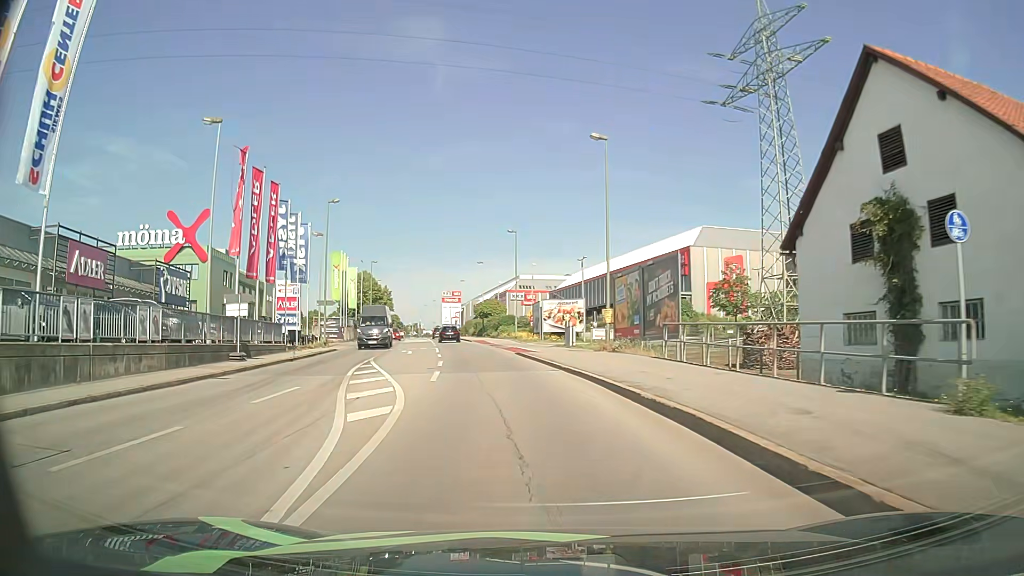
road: tertiary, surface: asphalt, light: Day
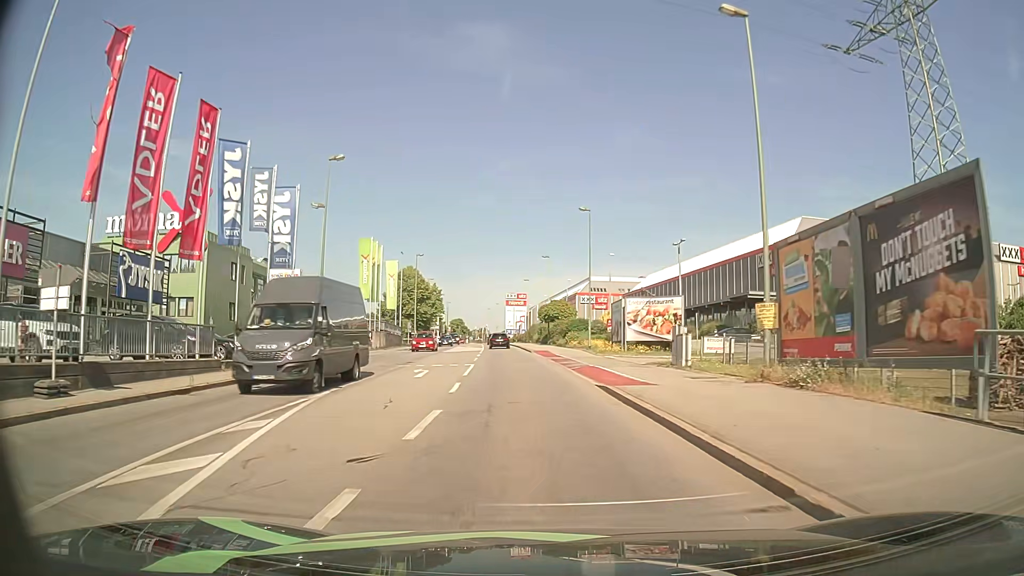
(-0.9, +13.9) m; -6°
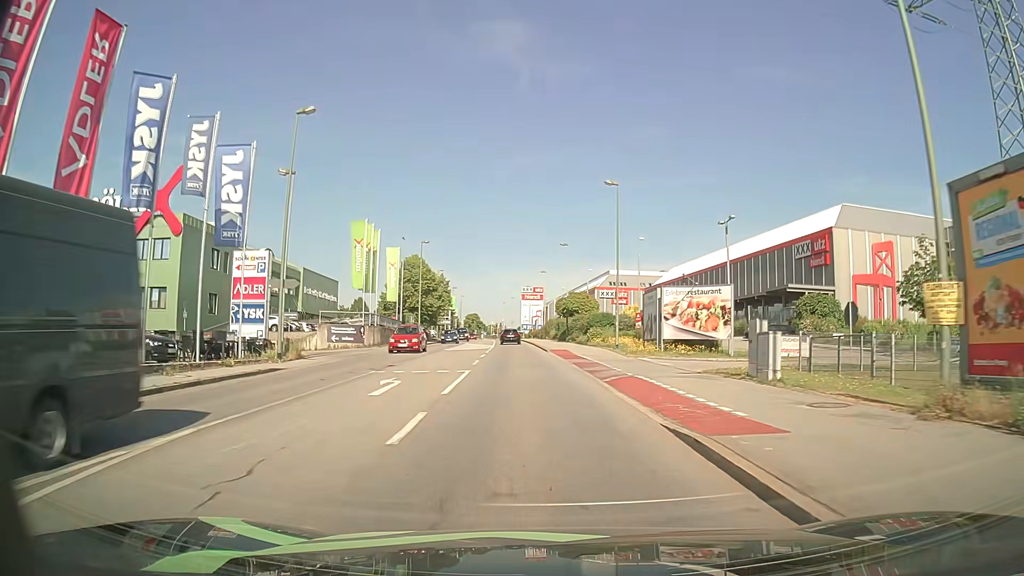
(-0.1, +7.2) m; -1°
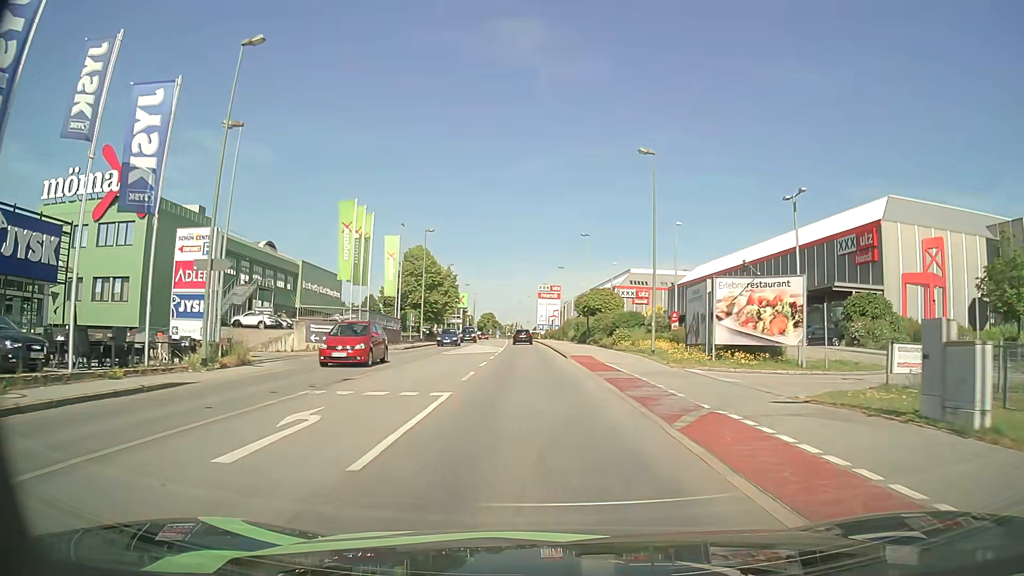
(-0.1, +7.4) m; -2°
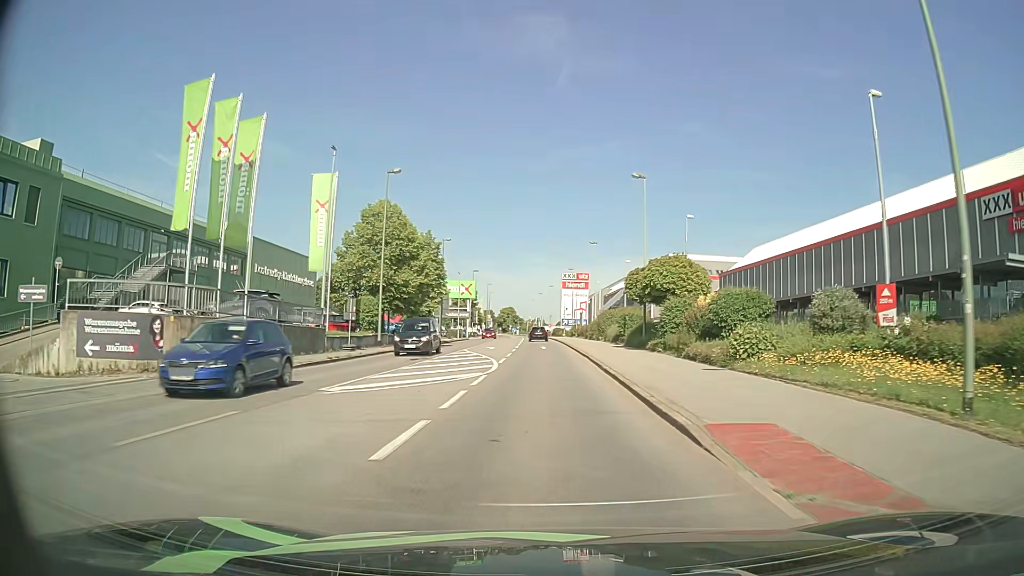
(-0.4, +22.8) m; -1°
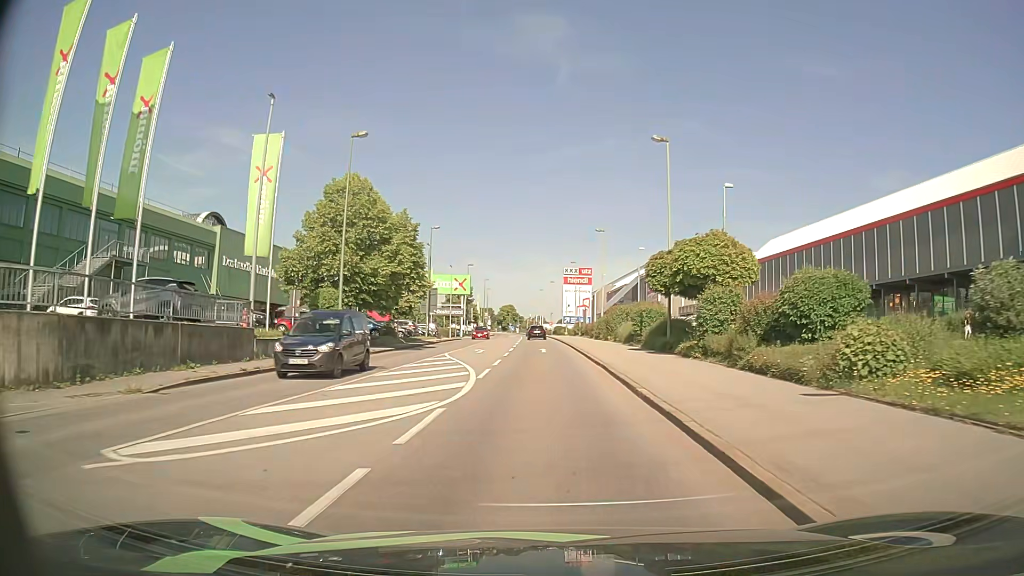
(0.0, +7.7) m; 0°
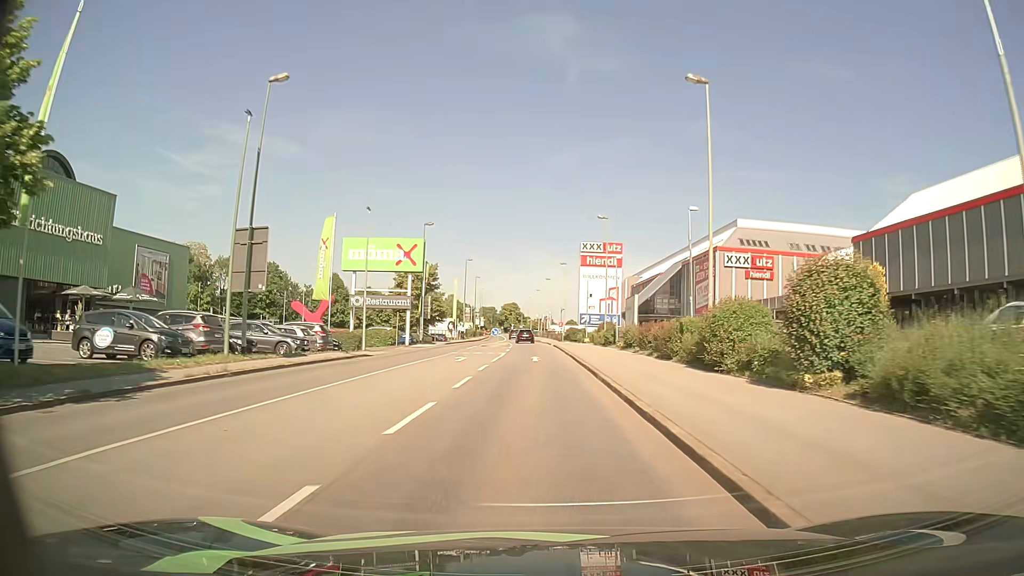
(0.0, +39.0) m; -1°
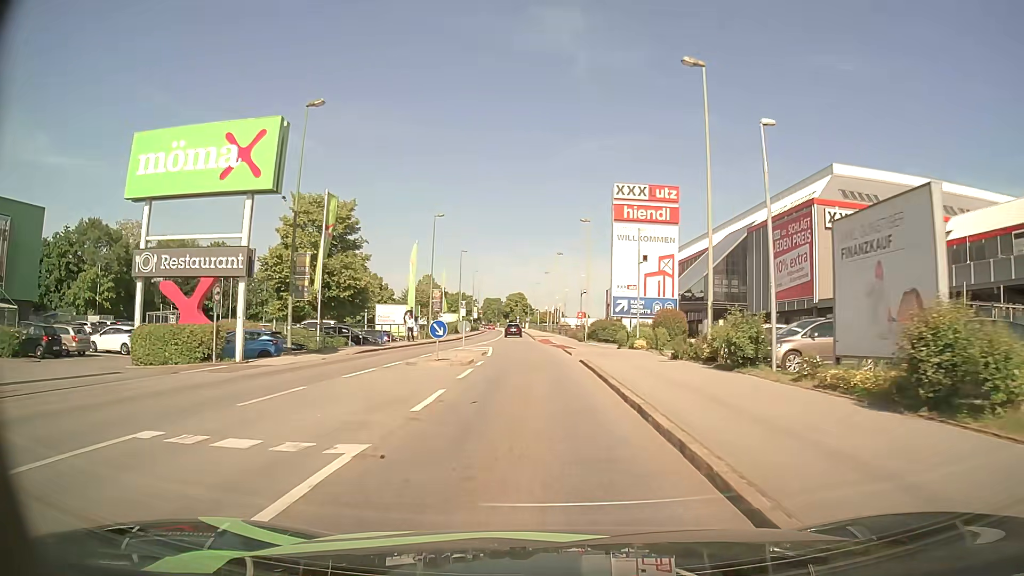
(-0.2, +30.8) m; 0°
(0, +10) (0, +20) (-1, +30) (-2, +40) (-3, +50) (-3, +60) (-4, +70) (-4, +80) (-5, +90) (-5, +100) m
